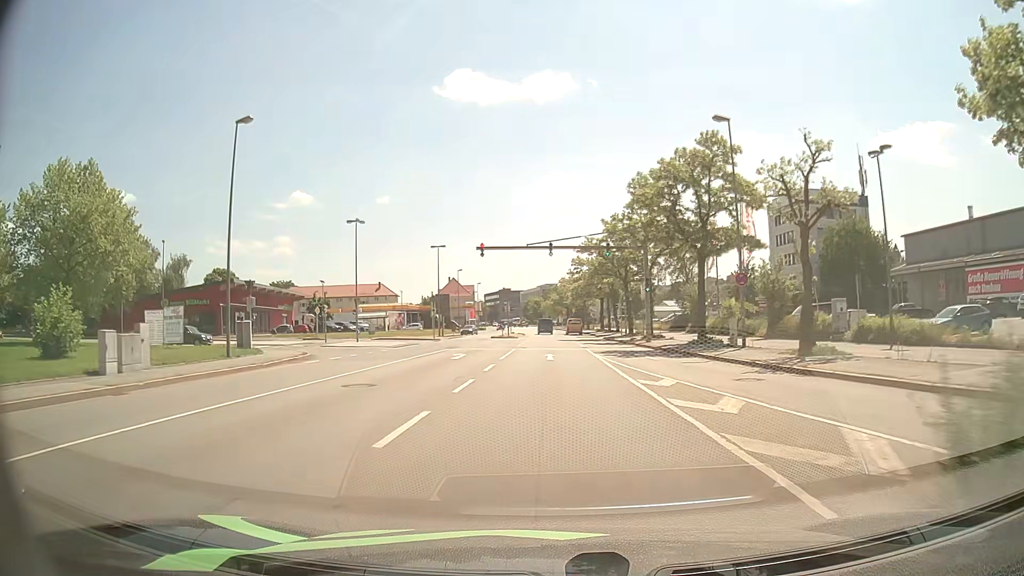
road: primary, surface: asphalt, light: Day
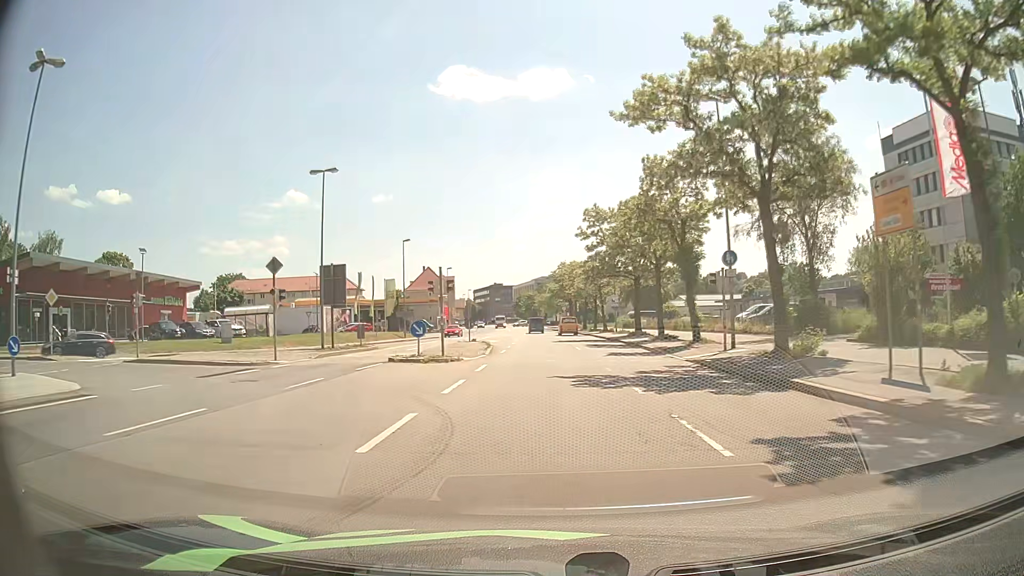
(+0.1, +39.2) m; 0°
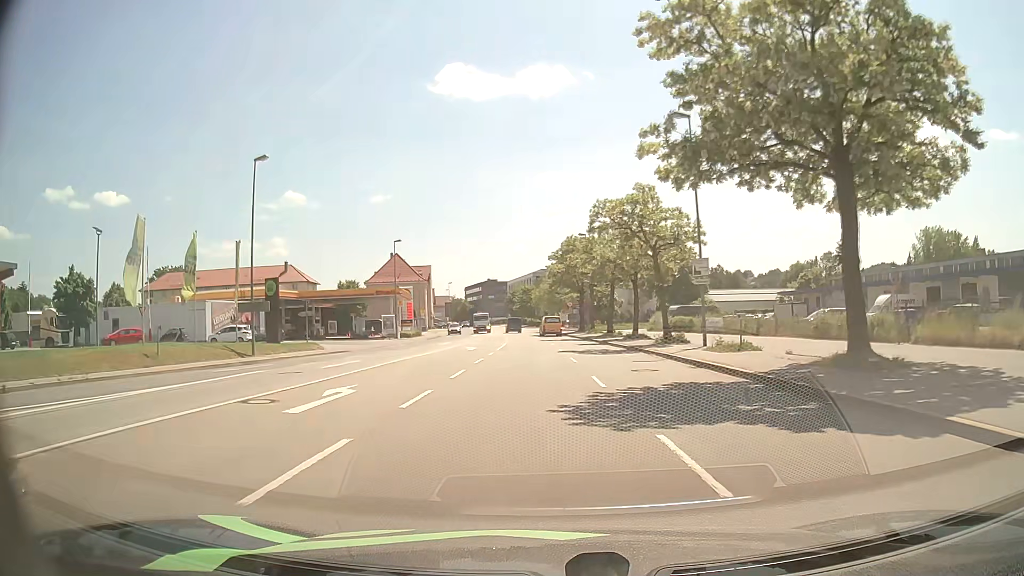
(0.0, +37.4) m; 0°
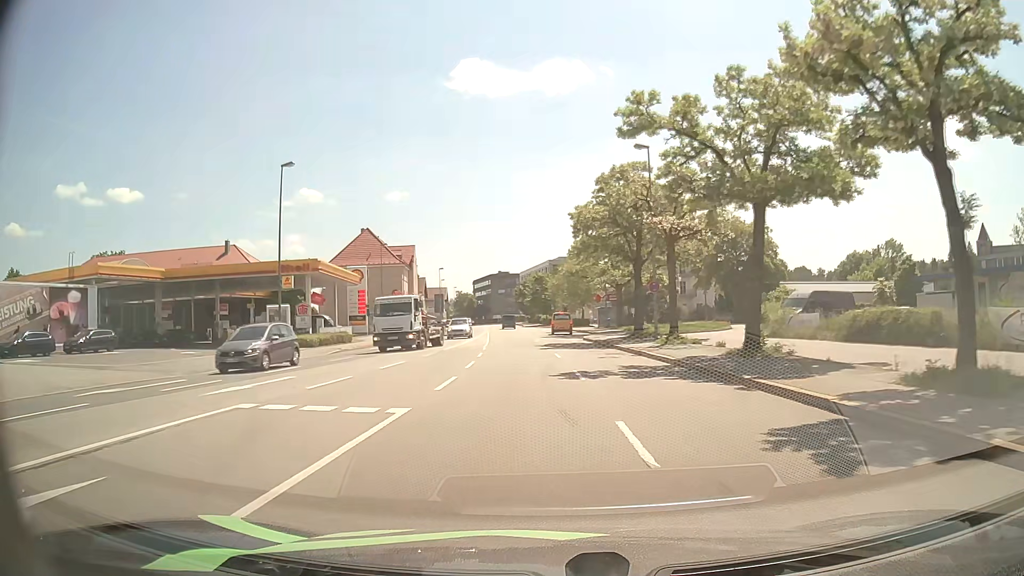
(-0.4, +34.9) m; -1°
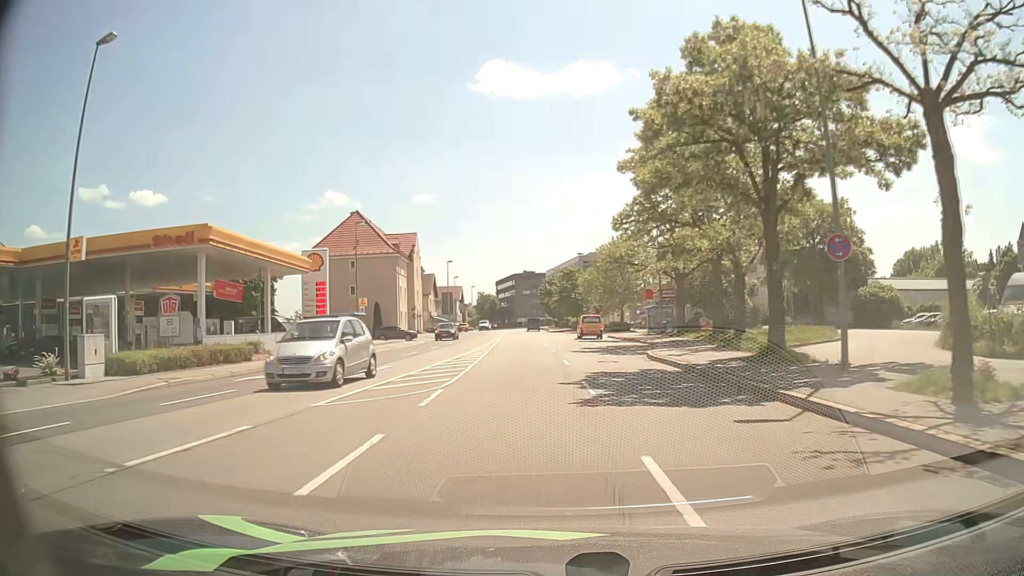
(-0.3, +20.1) m; -2°
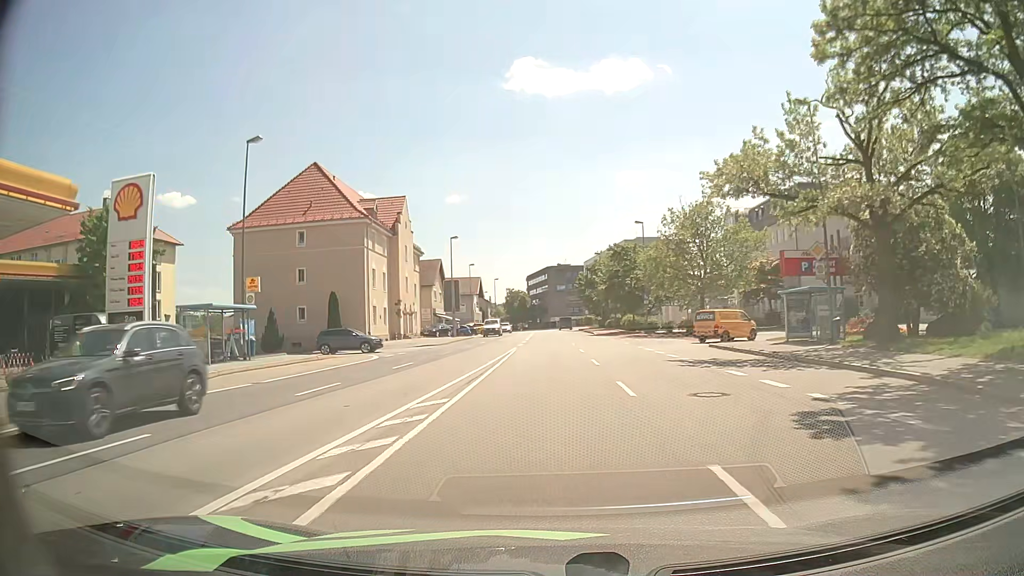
(-1.0, +27.7) m; -3°
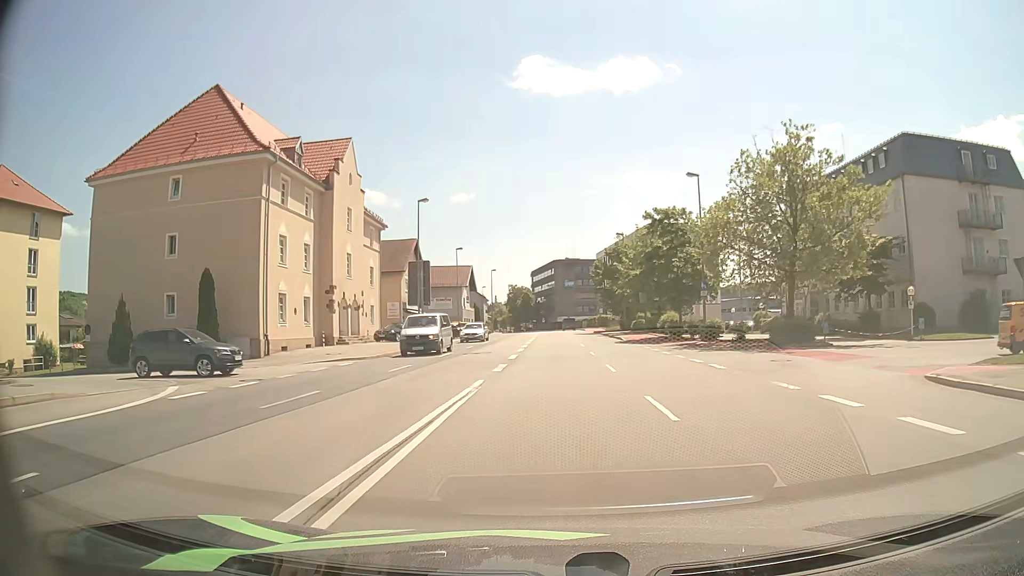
(-0.2, +21.1) m; -1°
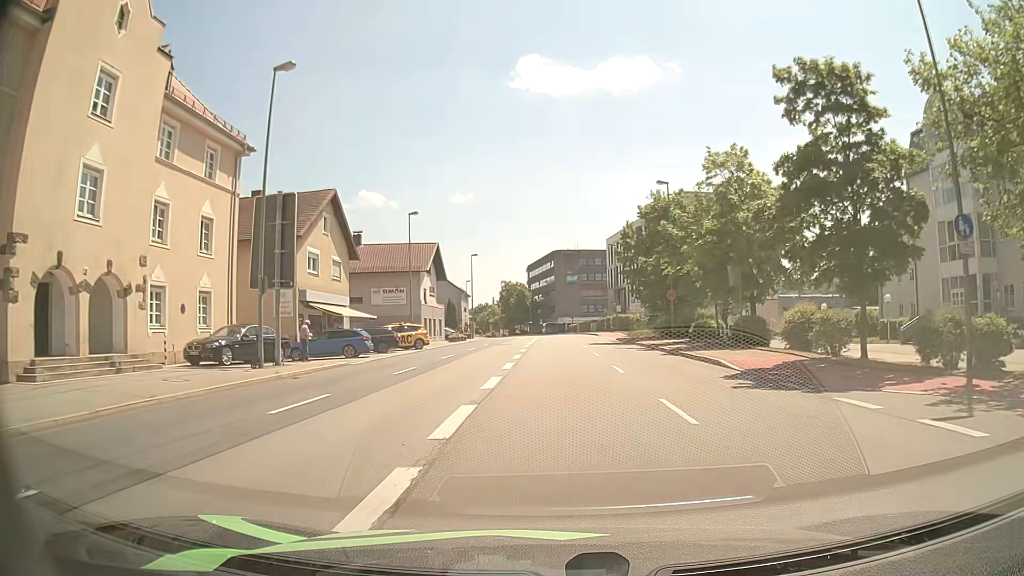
(-0.1, +27.3) m; 0°
(0, +10) (0, +20) (0, +30) (0, +40) (0, +50) (0, +60) (0, +70) (0, +80) (-1, +90) (-1, +100) m
